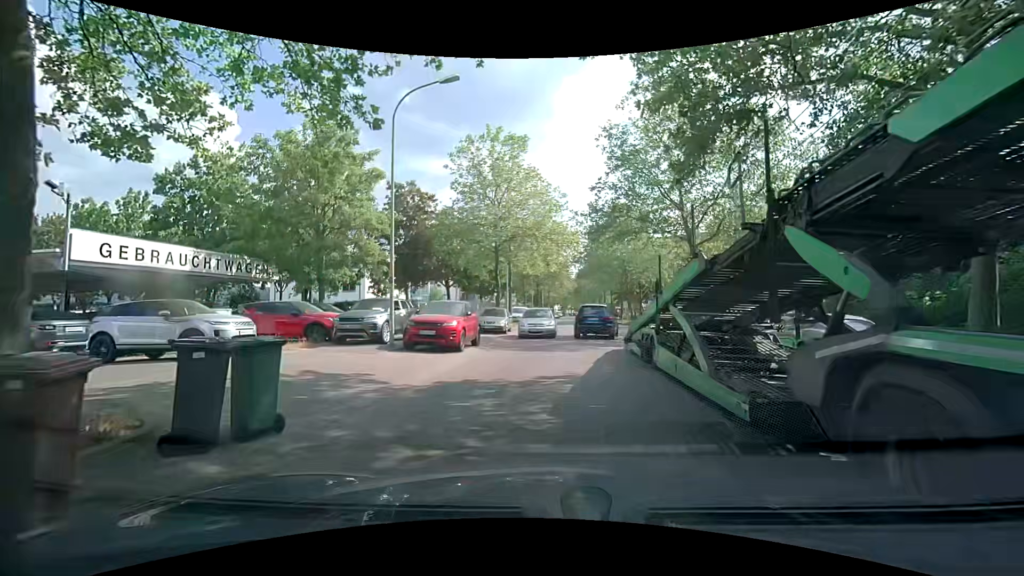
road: tertiary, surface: asphalt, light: Day
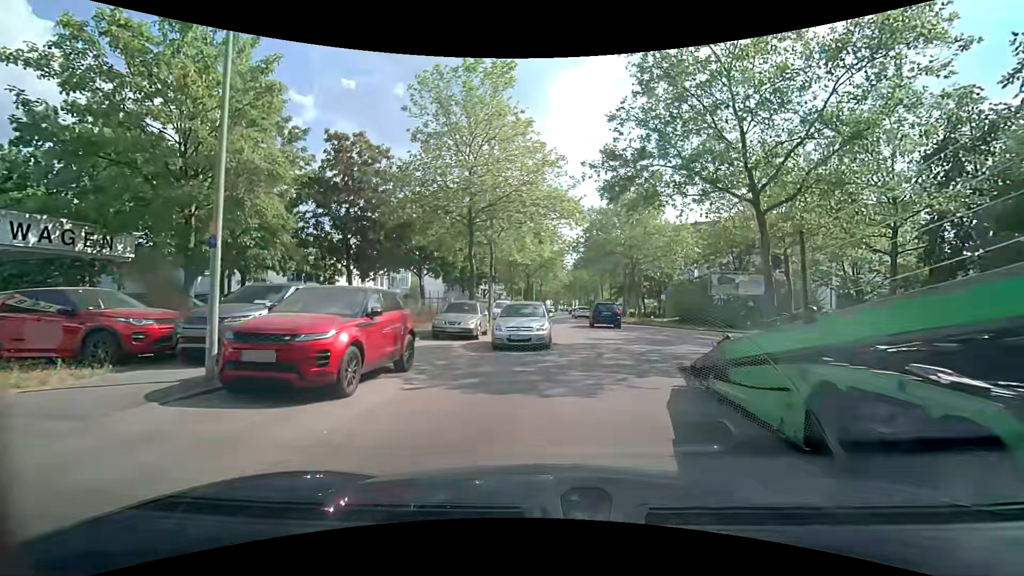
(-0.3, +8.8) m; -1°
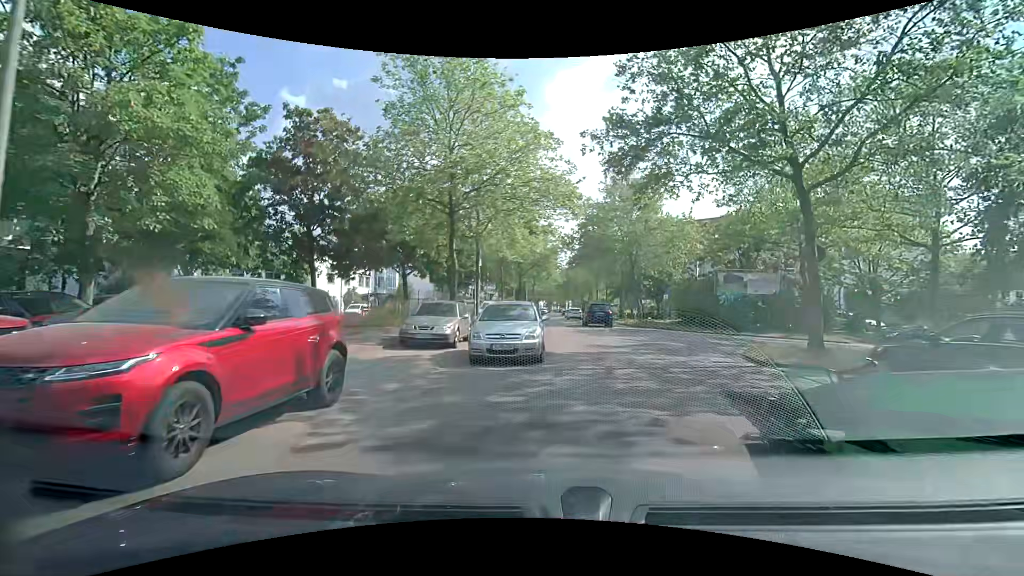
(0.0, +3.2) m; +1°
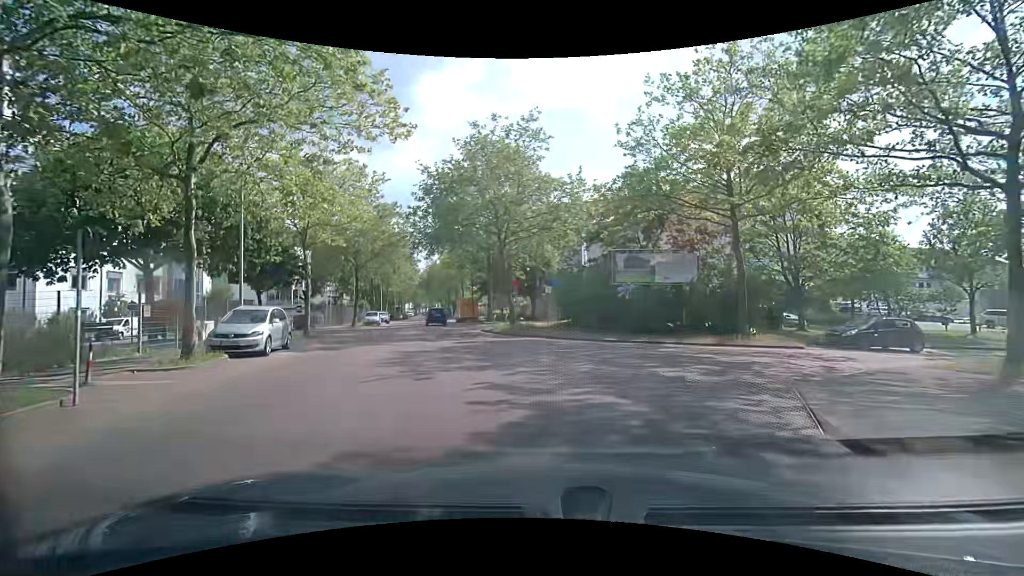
(+1.7, +12.7) m; +13°
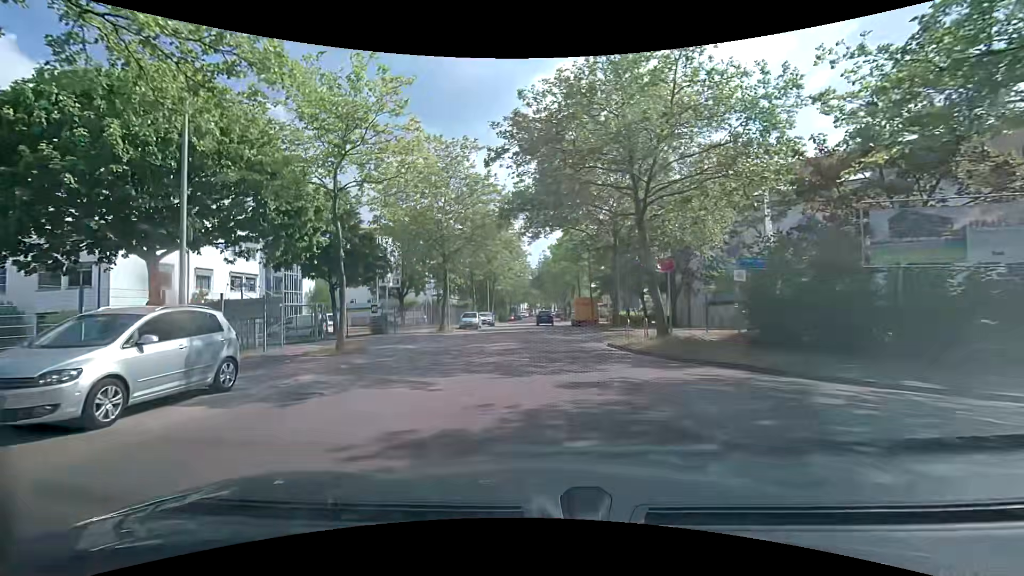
(-1.1, +10.8) m; -13°
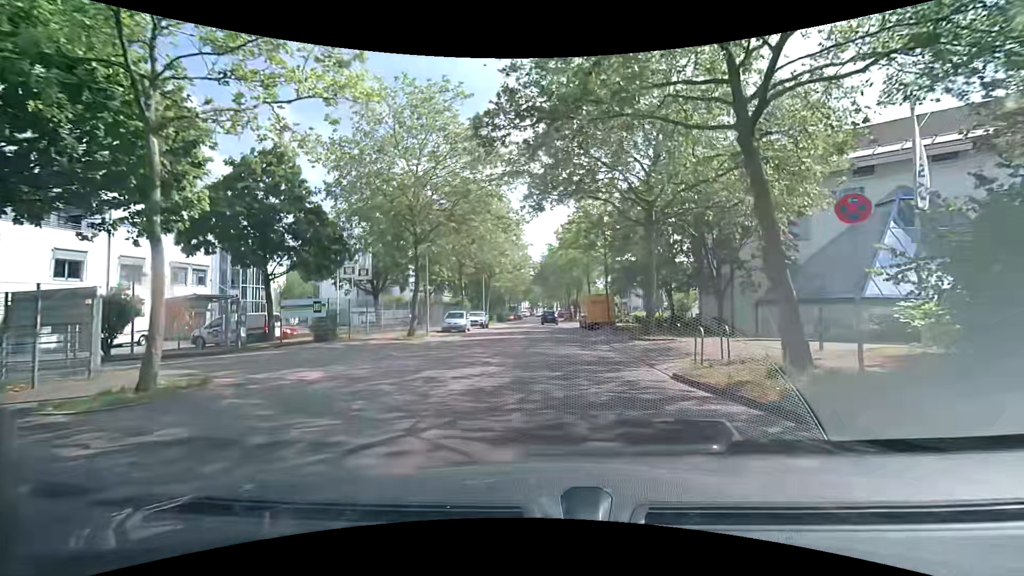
(-0.1, +8.8) m; 0°
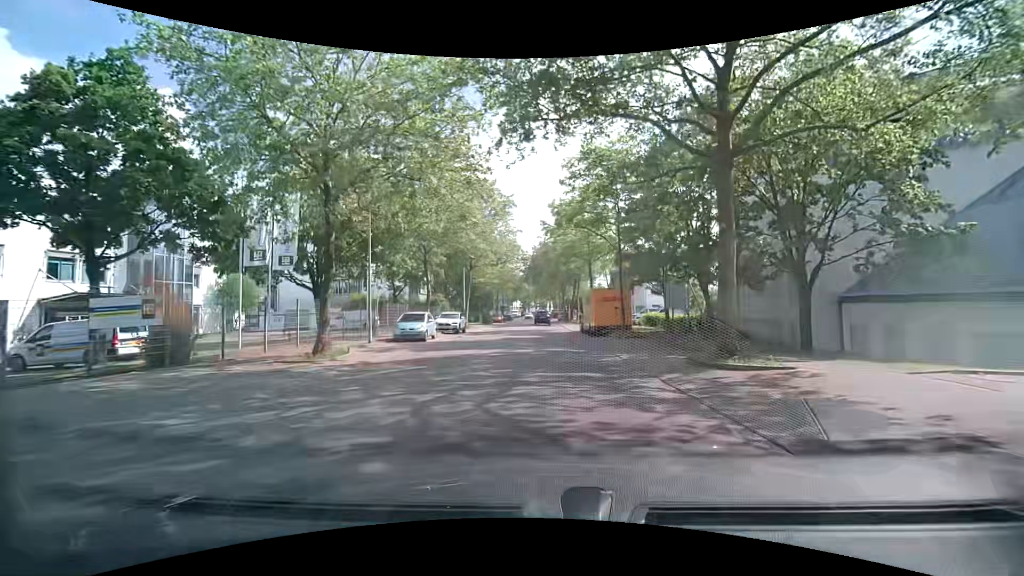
(+0.1, +9.8) m; 0°
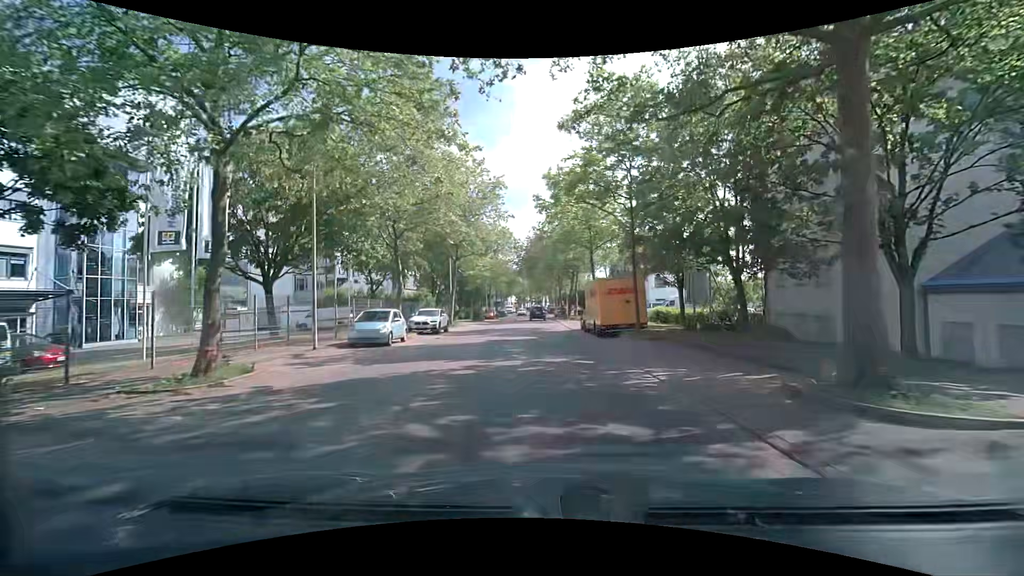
(+0.1, +5.3) m; +2°
(0, +10) (0, +20) (0, +30) (-1, +40) (-1, +50) (-1, +60) (-2, +70) (-2, +80) (-2, +90) (-3, +100) m
